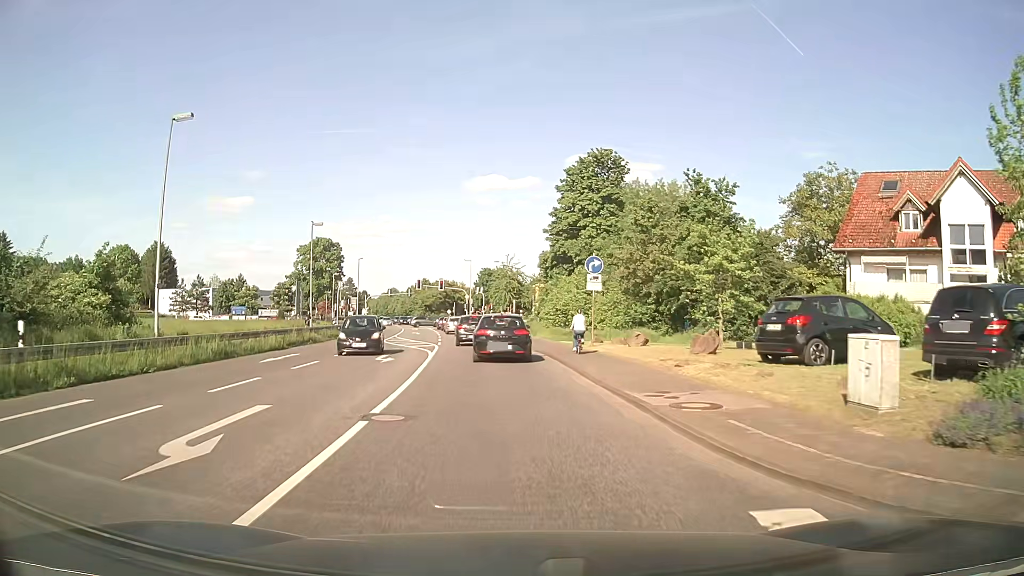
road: secondary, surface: asphalt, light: Day
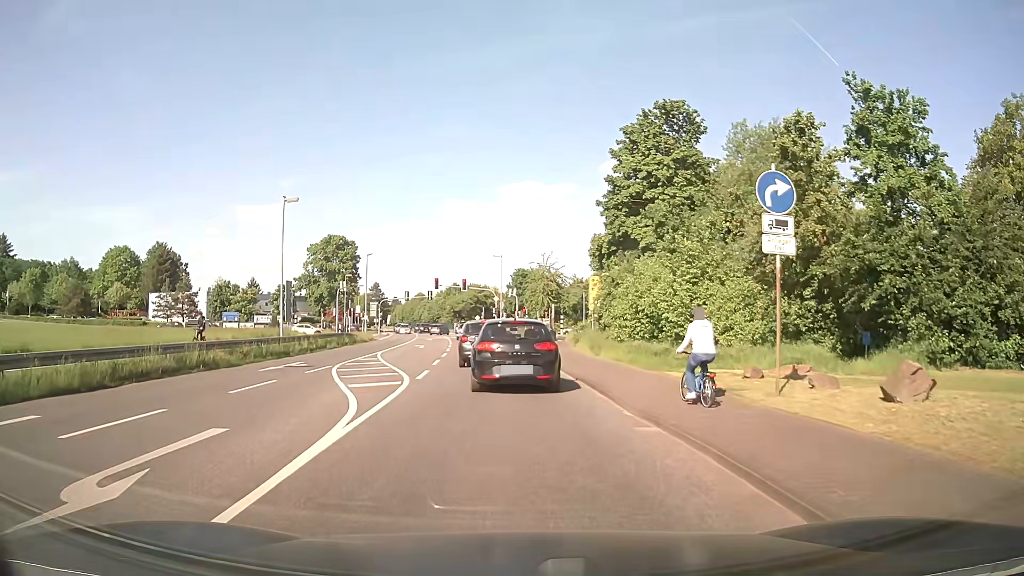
(-0.5, +16.7) m; -3°
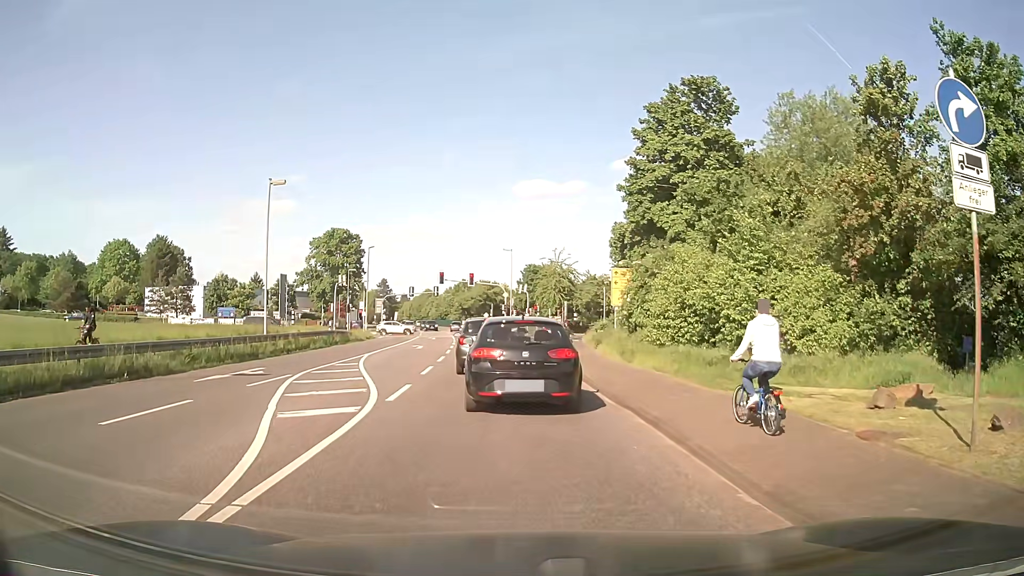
(0.0, +4.8) m; -1°
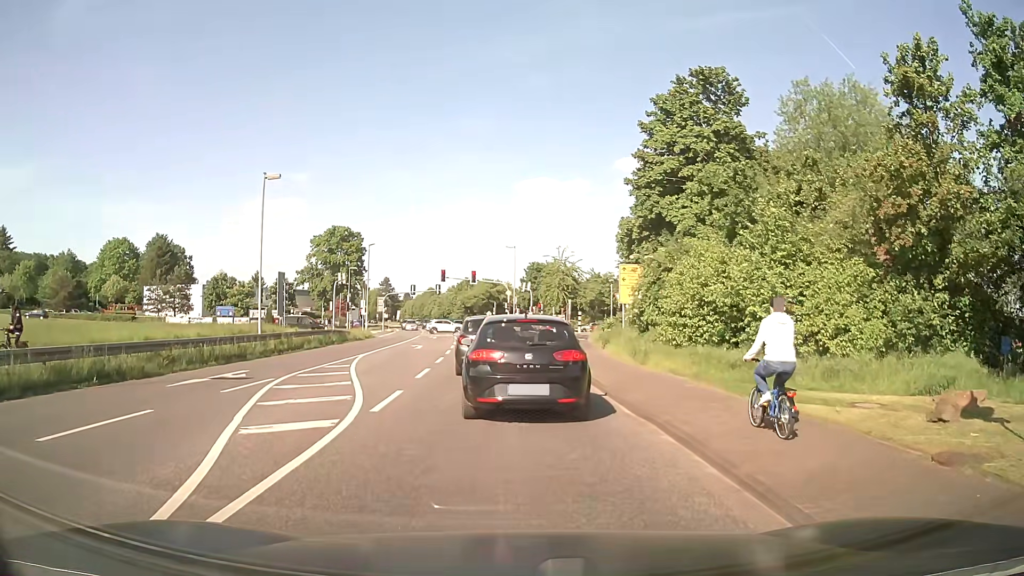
(0.0, +1.5) m; -1°
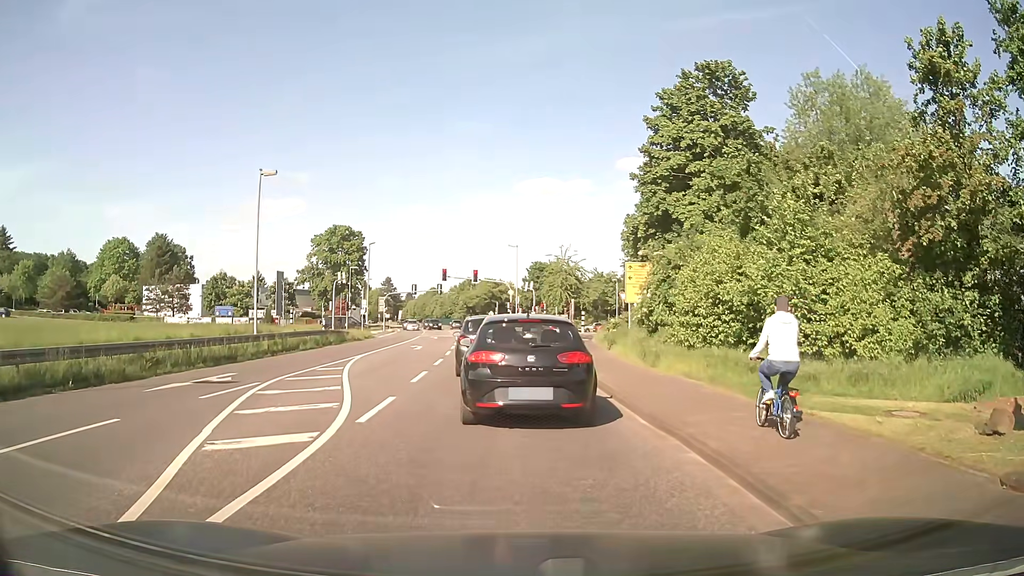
(0.0, +1.0) m; +1°
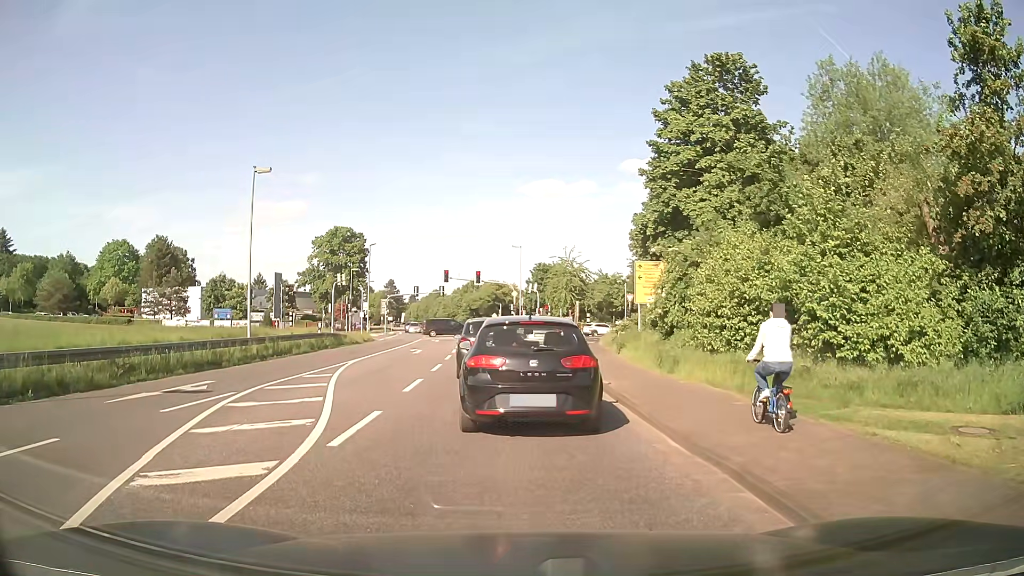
(0.0, +1.6) m; 0°
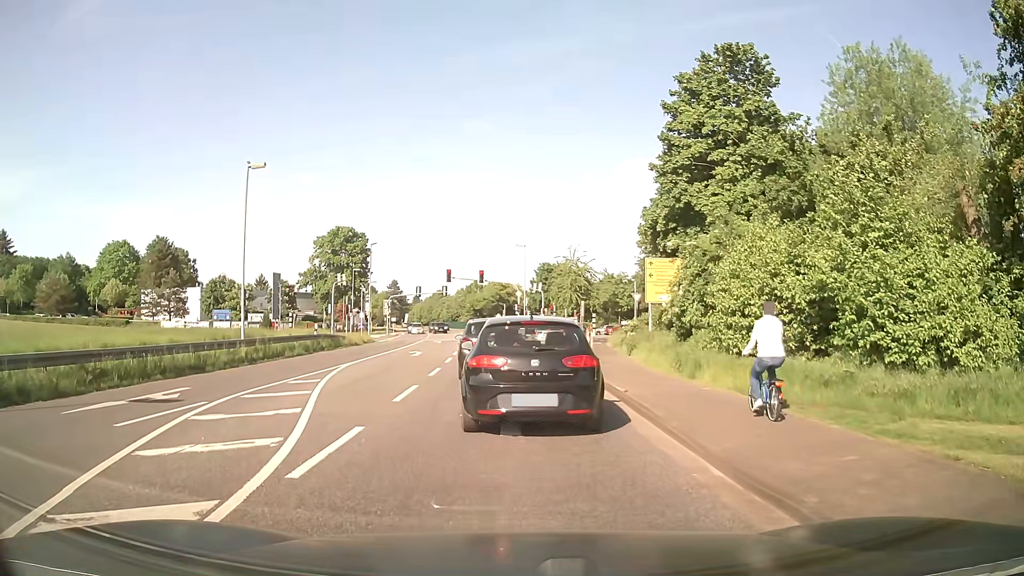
(0.0, +1.6) m; 0°
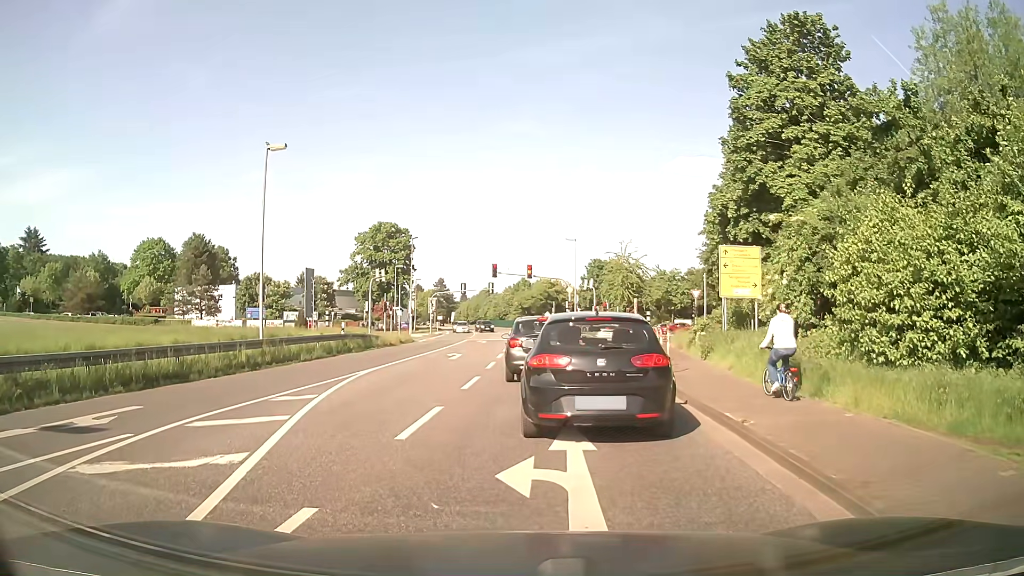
(-0.1, +4.1) m; -4°
(0, +10) (0, +20) (+1, +30) (+1, +40) (+1, +50) (+1, +60) (0, +70) (0, +80) (-1, +90) (-1, +100) m
